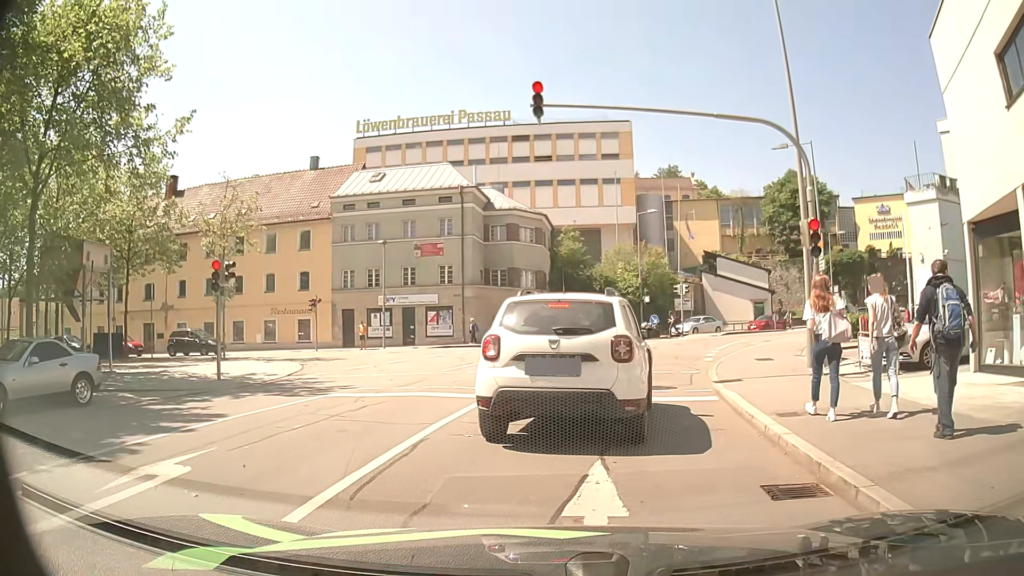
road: residential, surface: asphalt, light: Day
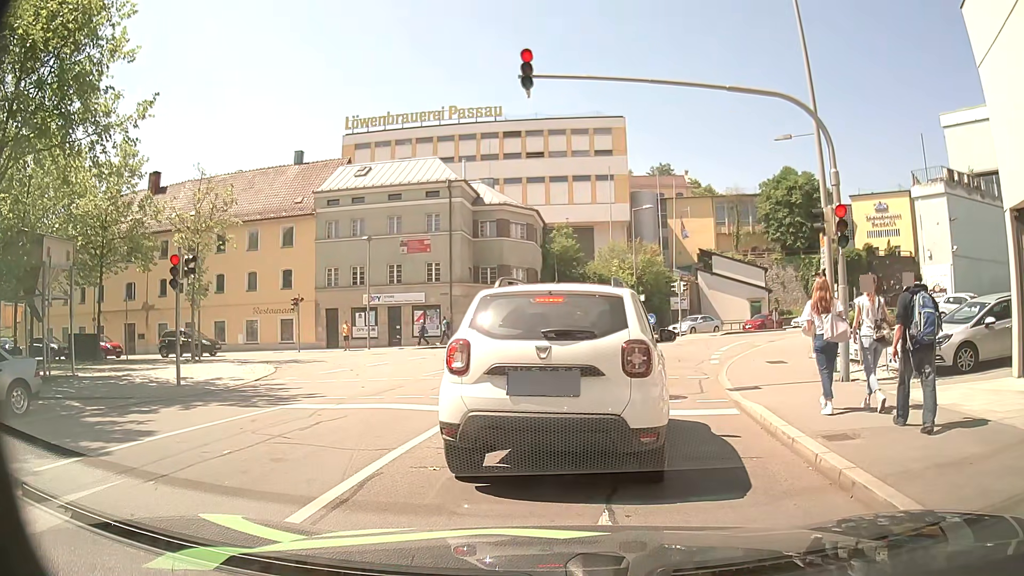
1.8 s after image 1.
(0.0, +1.7) m; -2°
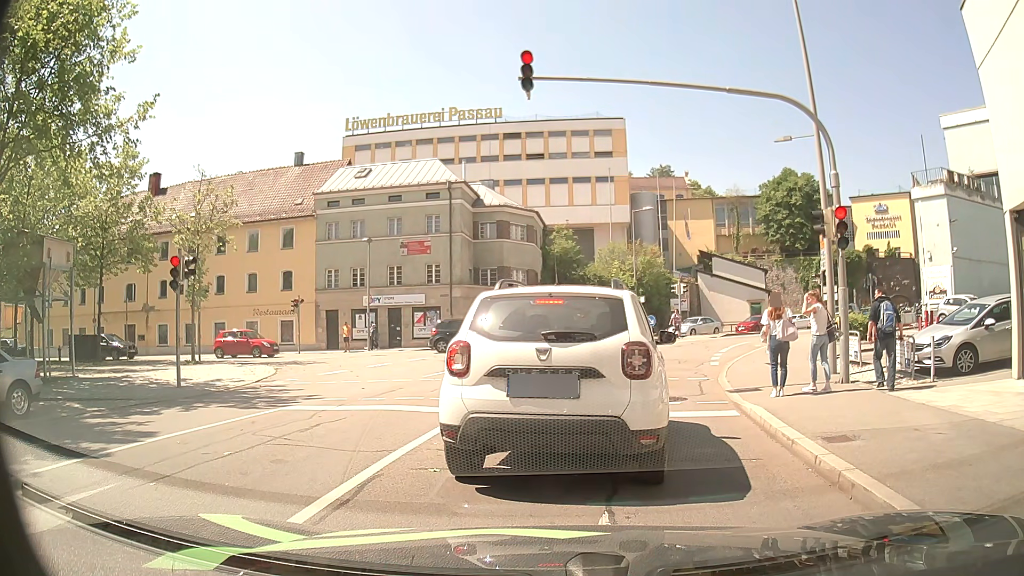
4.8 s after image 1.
(0.0, +0.1) m; 0°
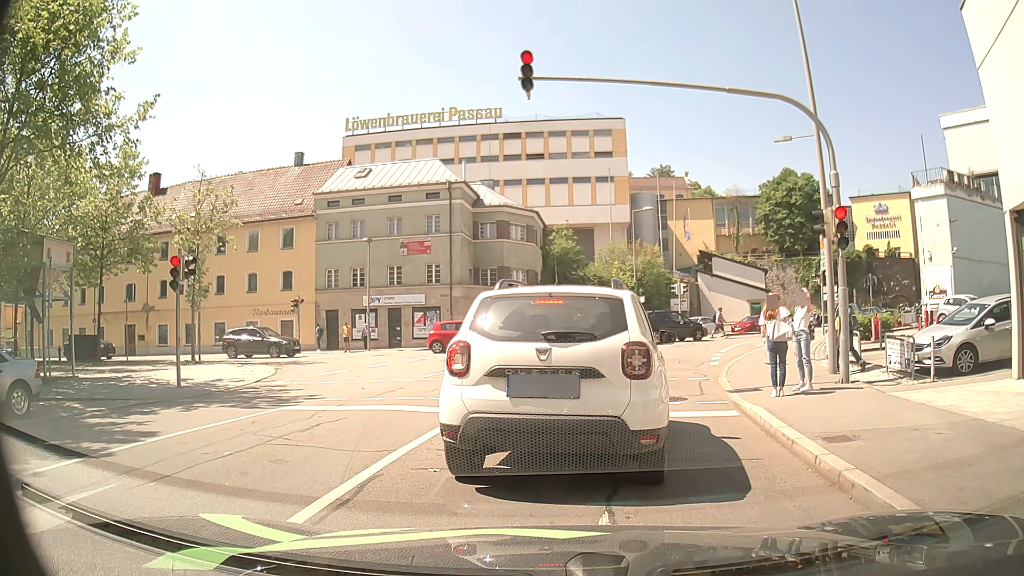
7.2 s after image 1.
(0.0, 0.0) m; 0°
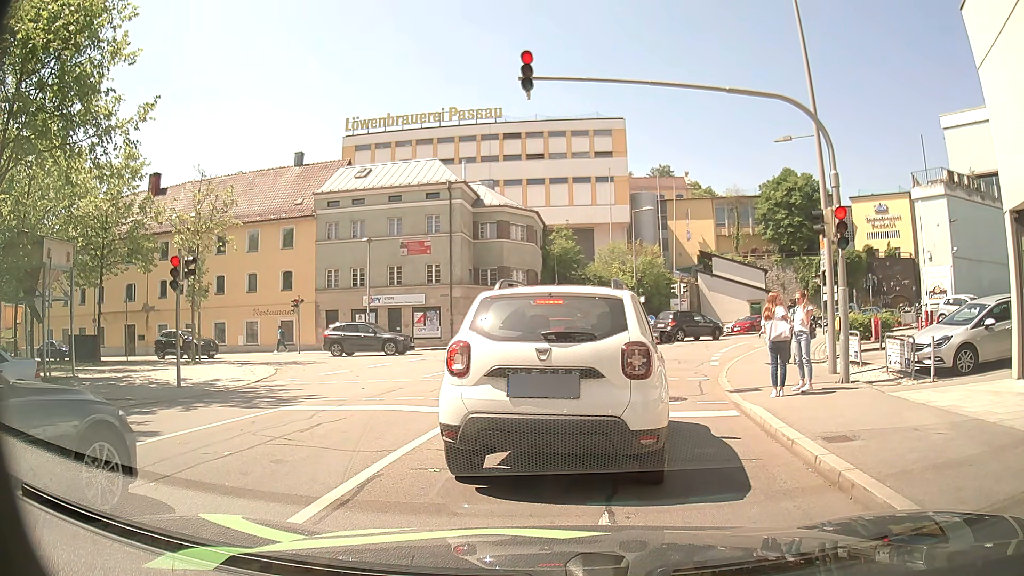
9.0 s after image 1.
(0.0, 0.0) m; 0°
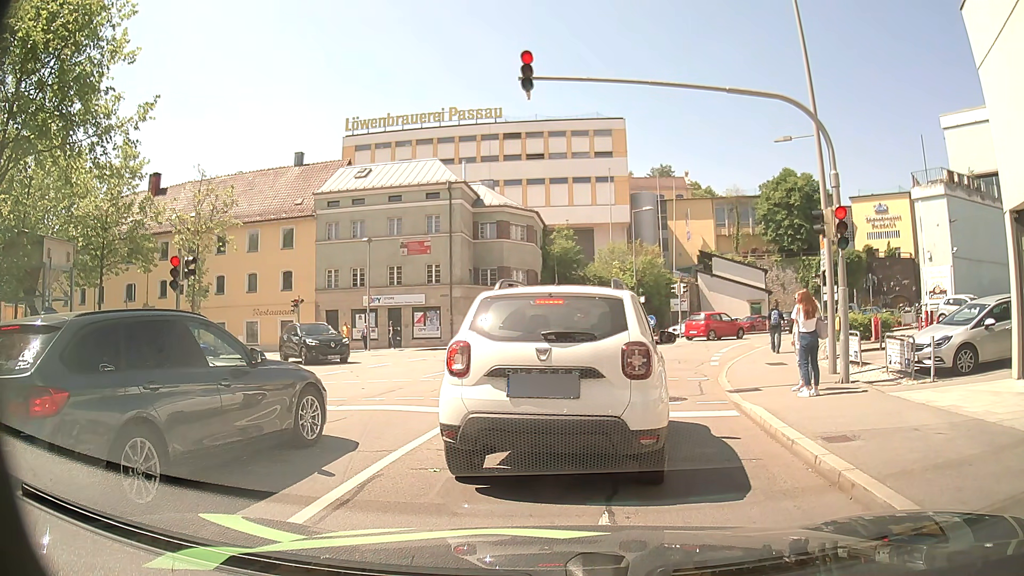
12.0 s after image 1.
(0.0, 0.0) m; 0°
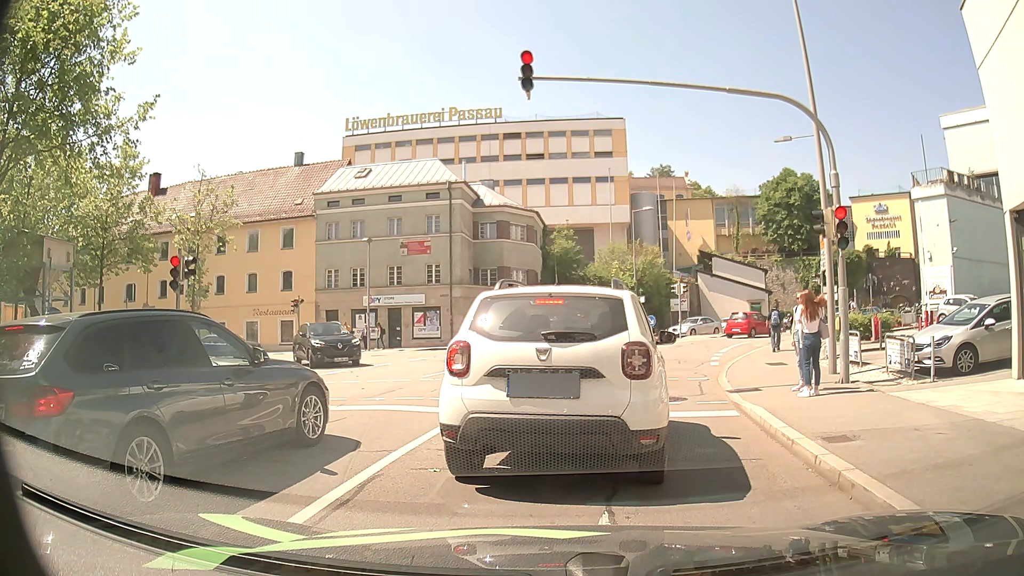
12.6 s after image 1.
(0.0, 0.0) m; 0°
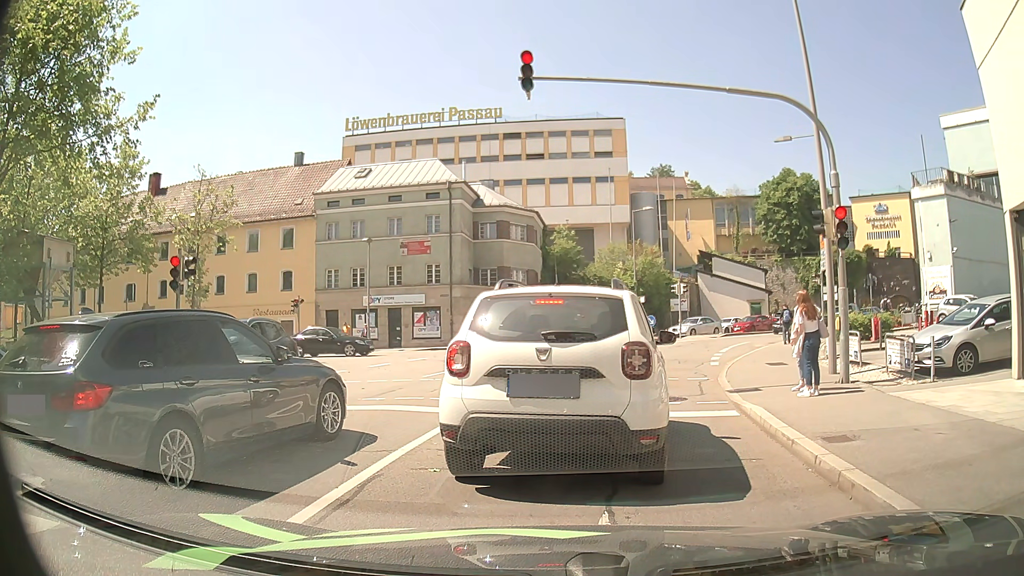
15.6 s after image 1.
(0.0, 0.0) m; 0°
